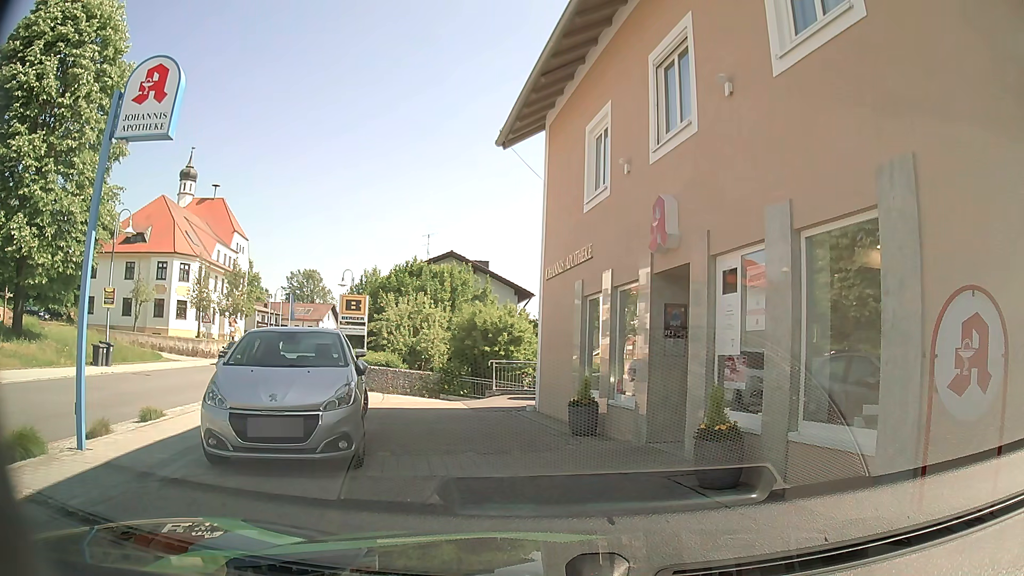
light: Day
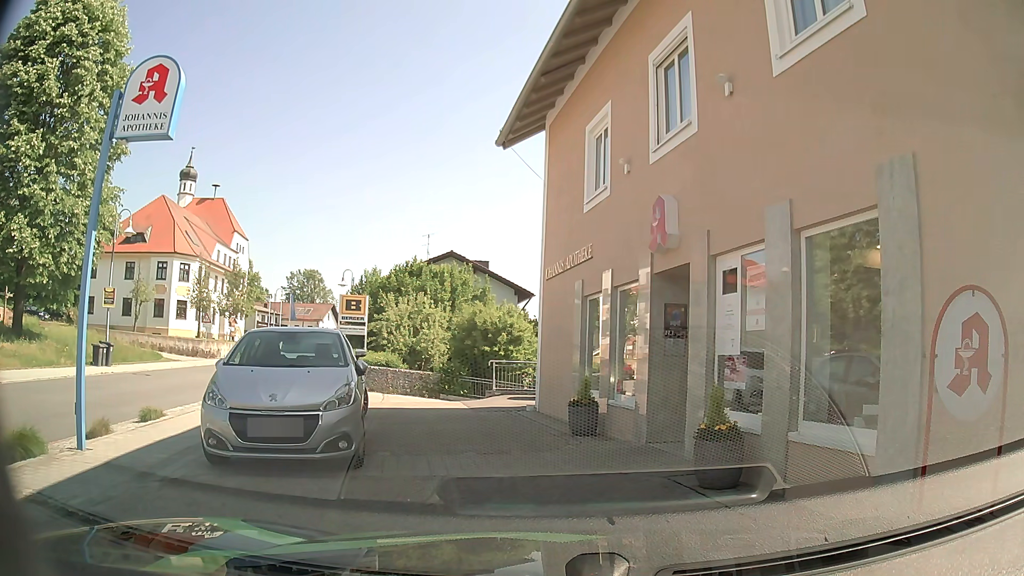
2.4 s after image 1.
(0.0, 0.0) m; 0°
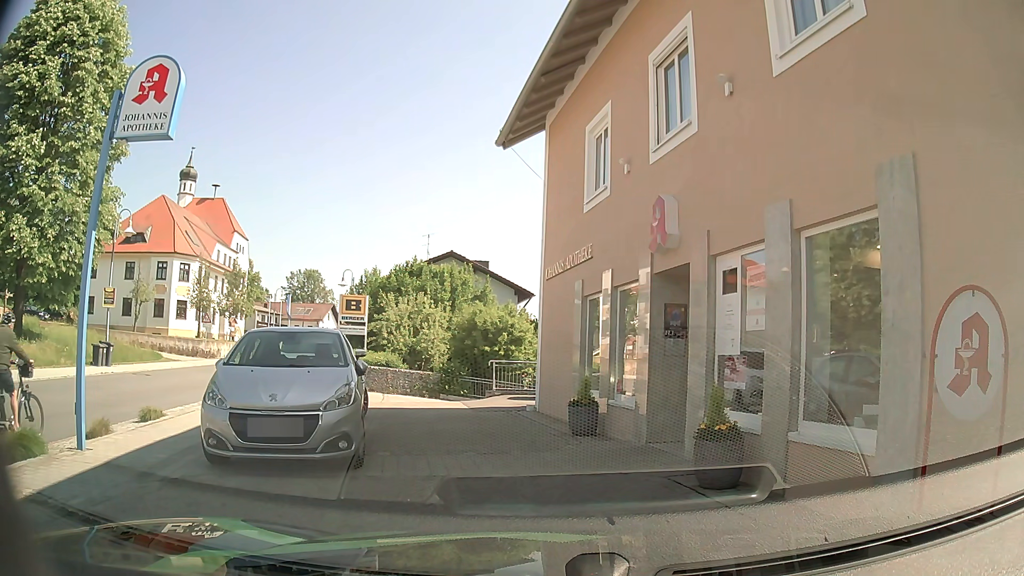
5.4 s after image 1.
(0.0, 0.0) m; 0°
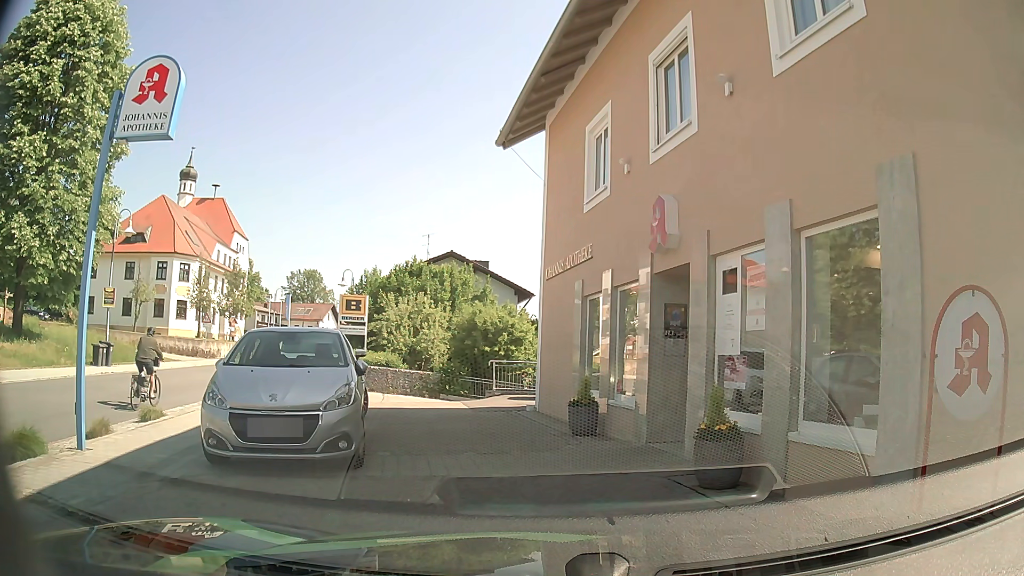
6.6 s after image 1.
(0.0, 0.0) m; 0°
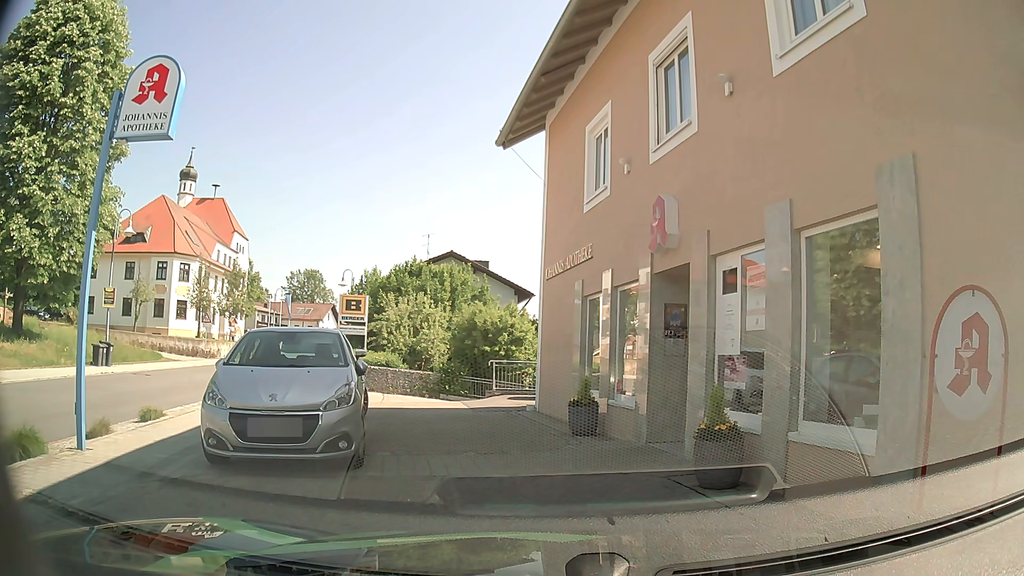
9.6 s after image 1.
(0.0, 0.0) m; 0°
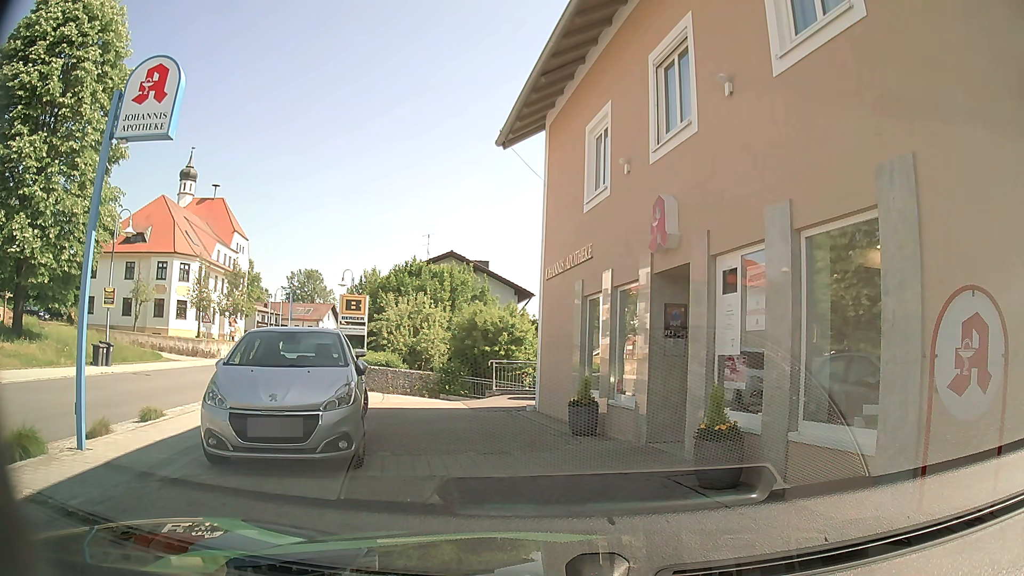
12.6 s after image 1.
(0.0, 0.0) m; 0°
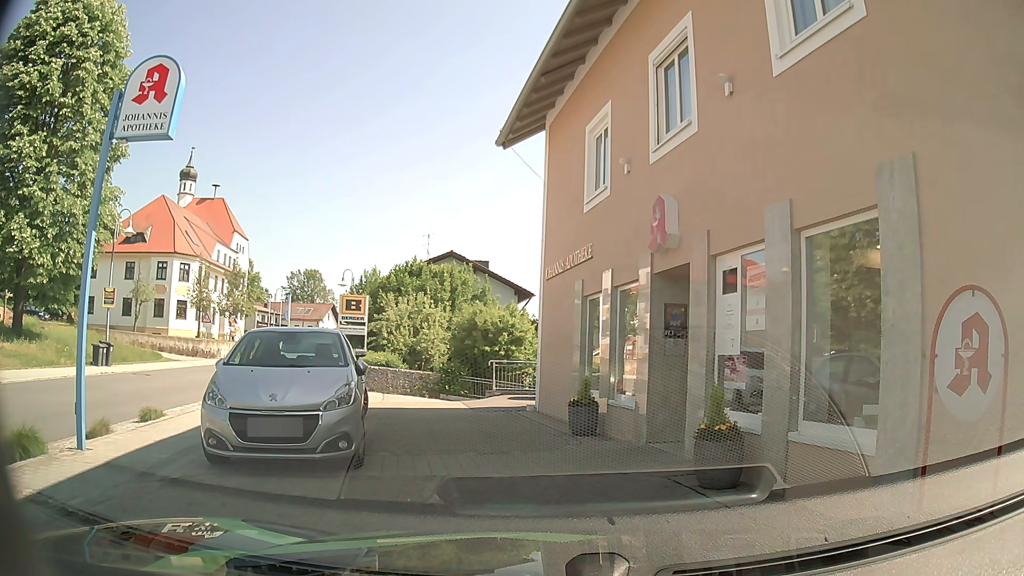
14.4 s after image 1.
(0.0, 0.0) m; 0°
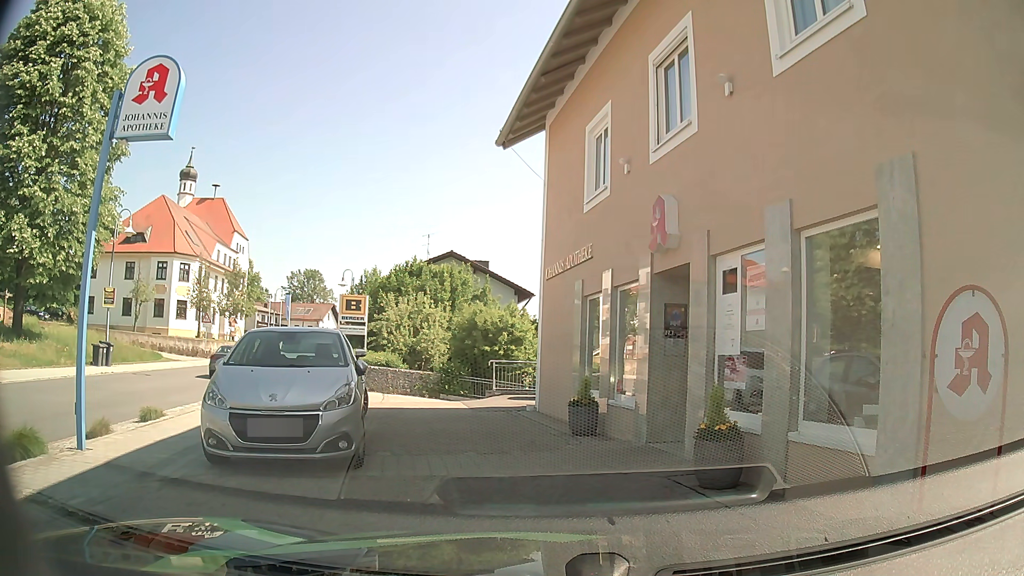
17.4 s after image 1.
(0.0, 0.0) m; 0°
